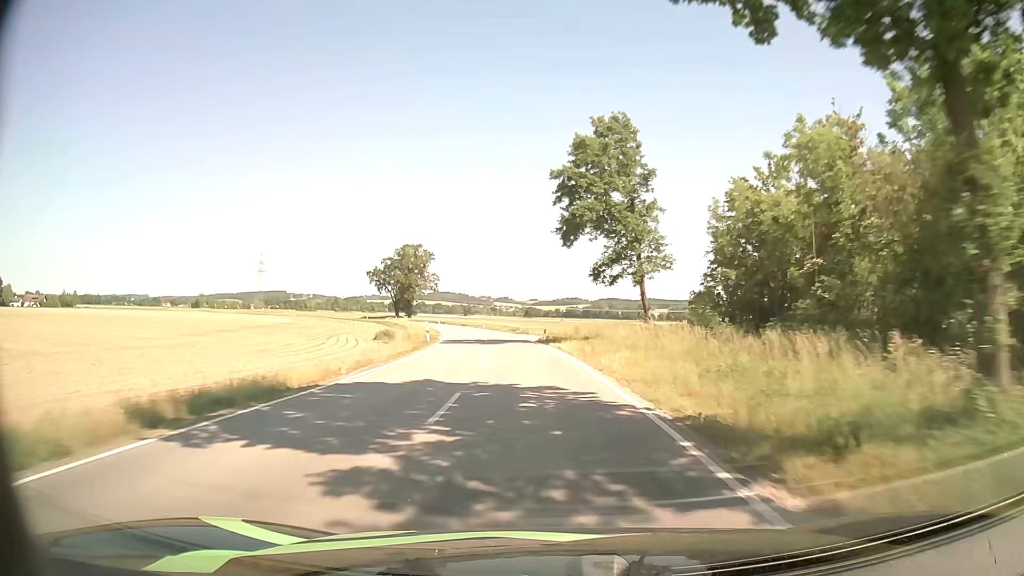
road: tertiary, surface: asphalt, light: Day
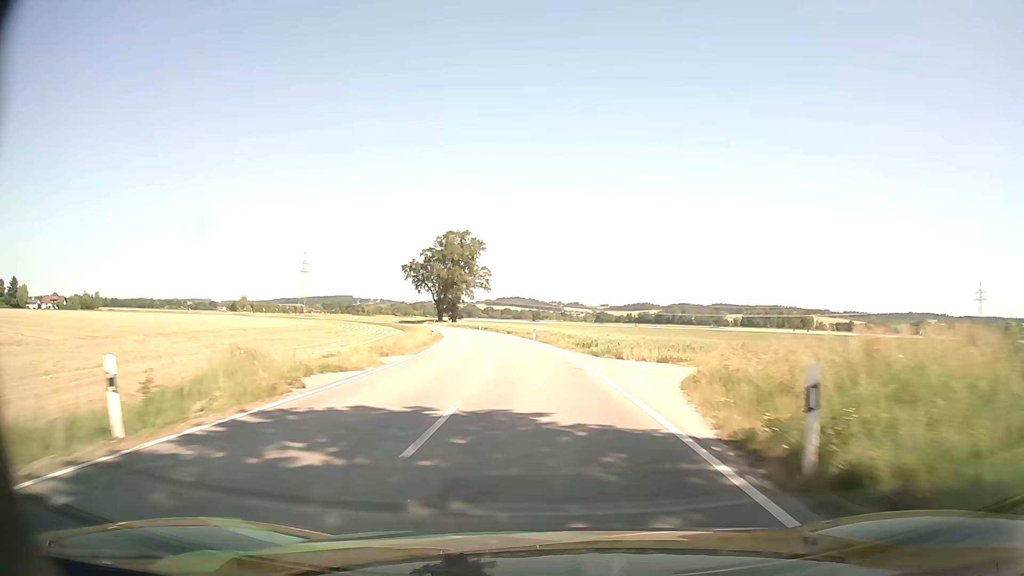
(-1.9, +38.7) m; -6°
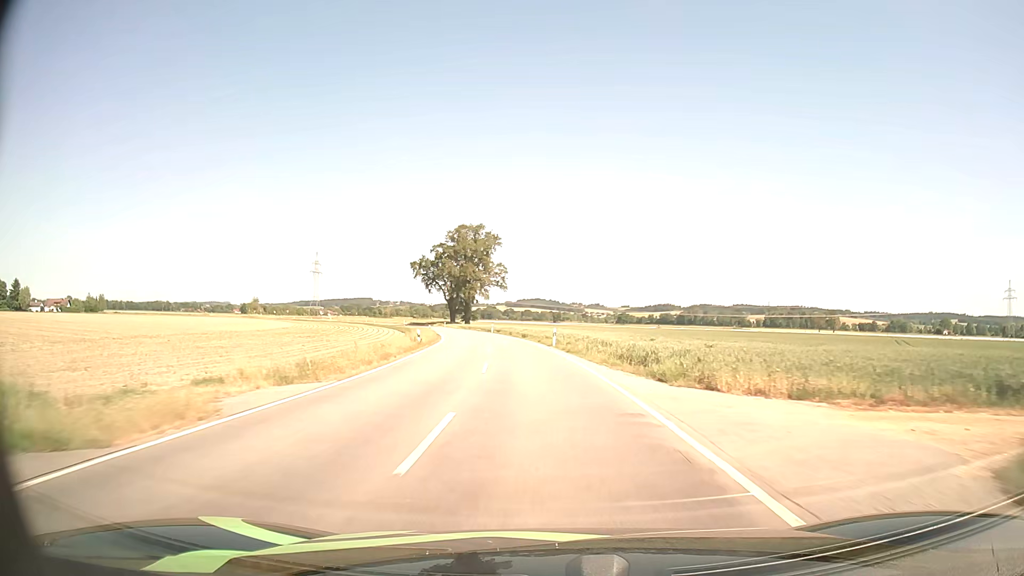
(-0.2, +13.0) m; -2°
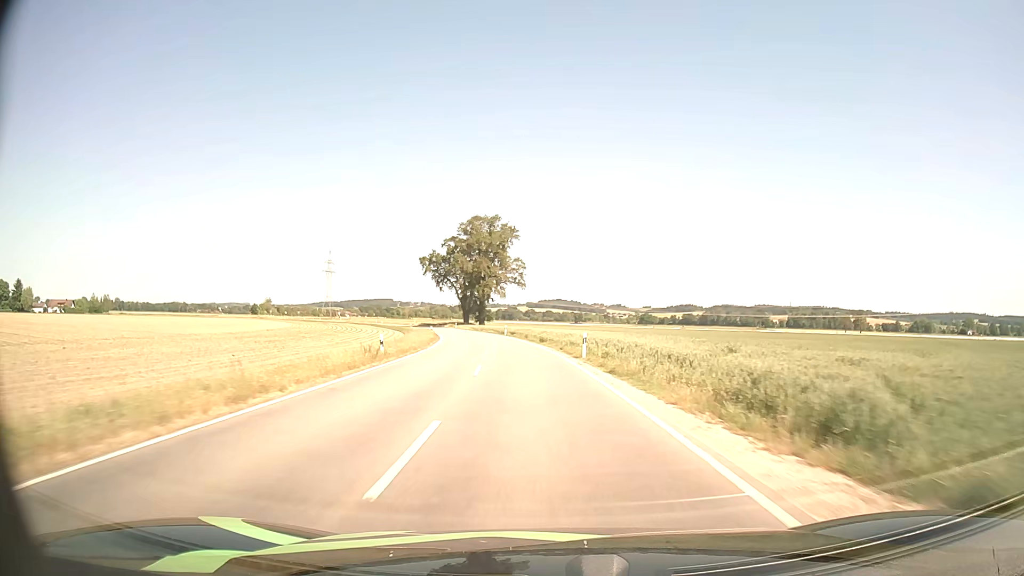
(-0.2, +13.1) m; -2°
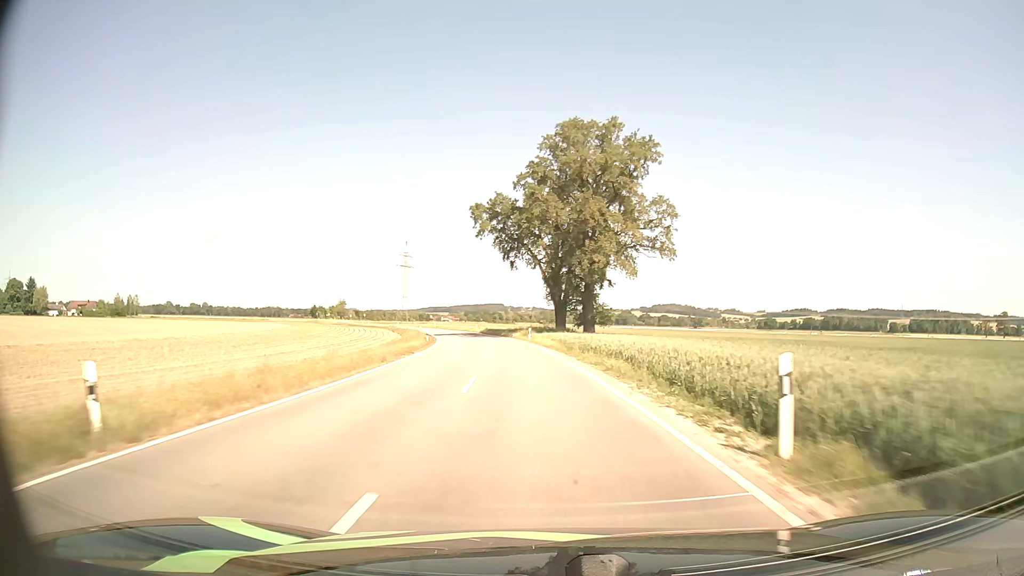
(-5.6, +64.3) m; -9°
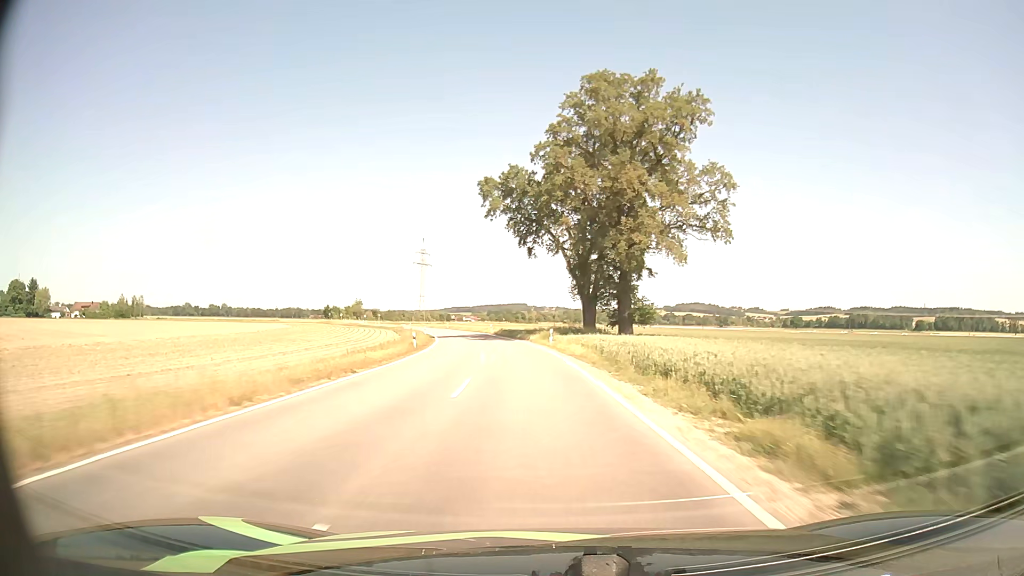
(-0.2, +13.0) m; -2°
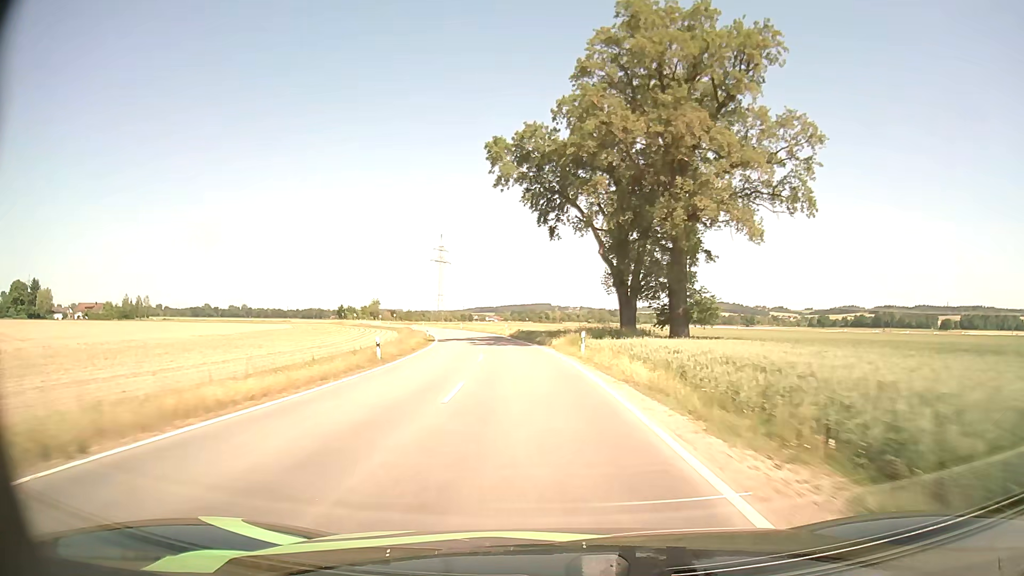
(-0.2, +13.1) m; -2°
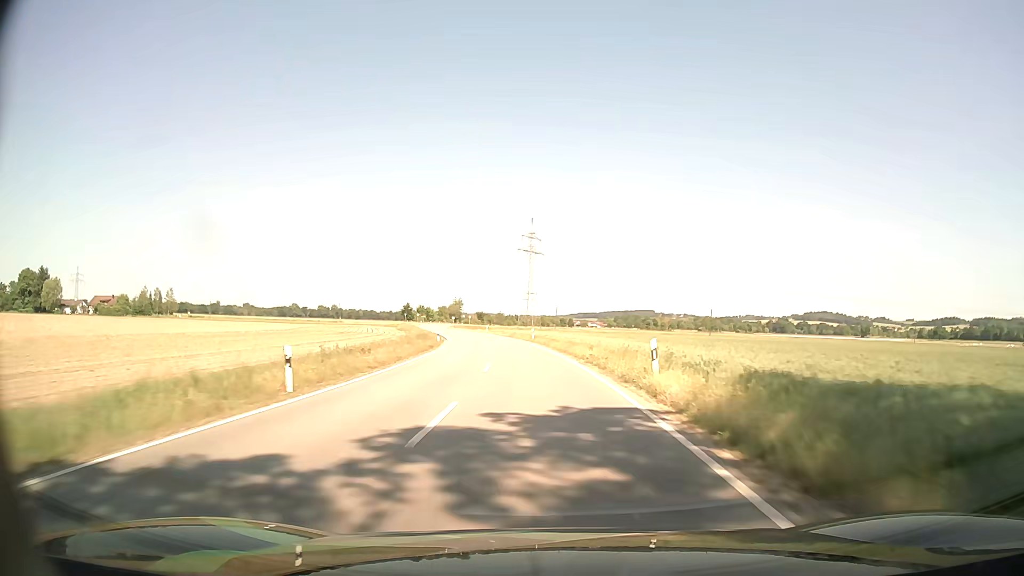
(-4.1, +52.7) m; -9°
(0, +10) (-1, +20) (-1, +30) (-2, +40) (-3, +50) (-4, +60) (-6, +70) (-8, +80) (-10, +89) (-12, +99) m
